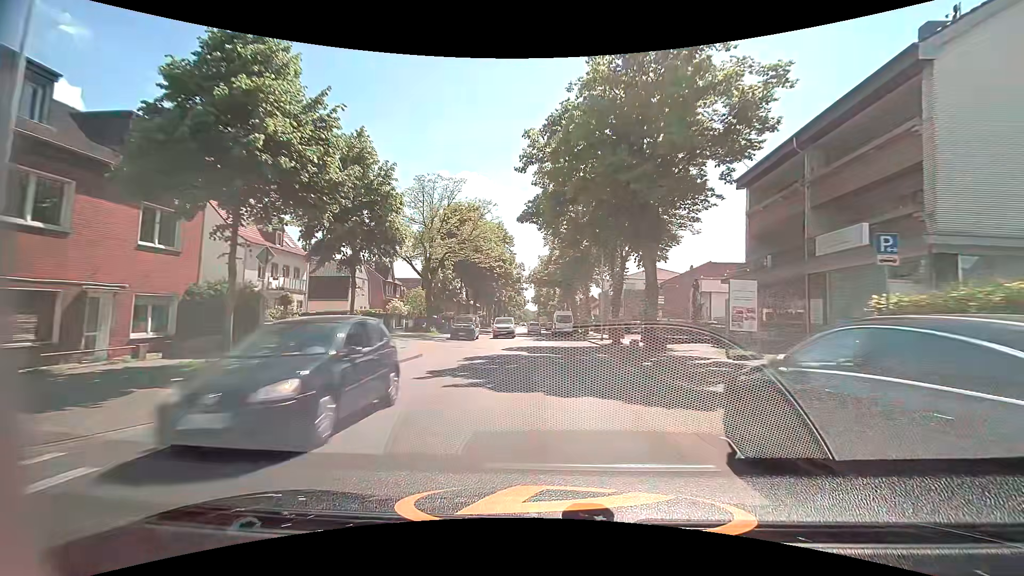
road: secondary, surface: asphalt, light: Day
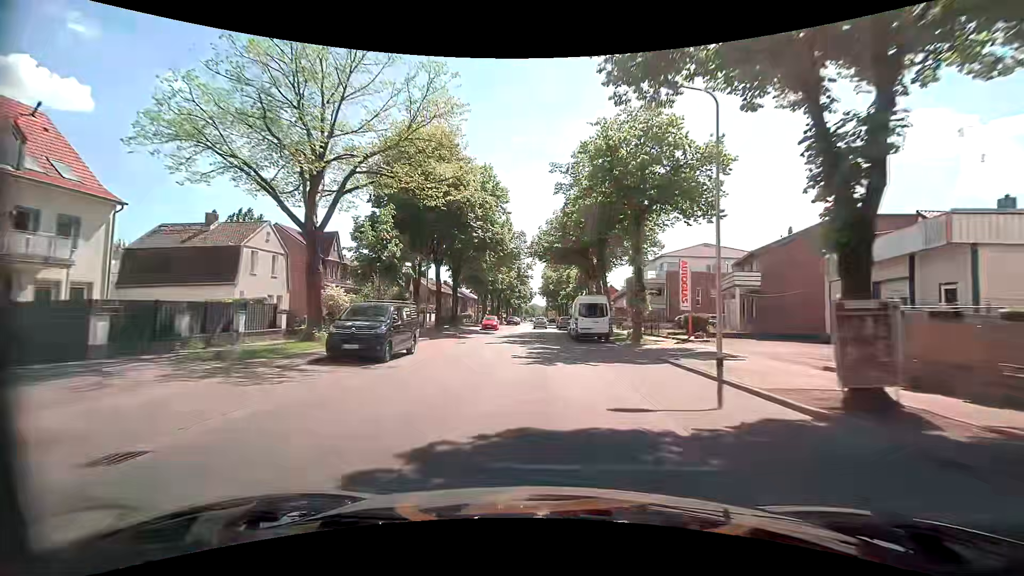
(-0.2, +23.1) m; -2°
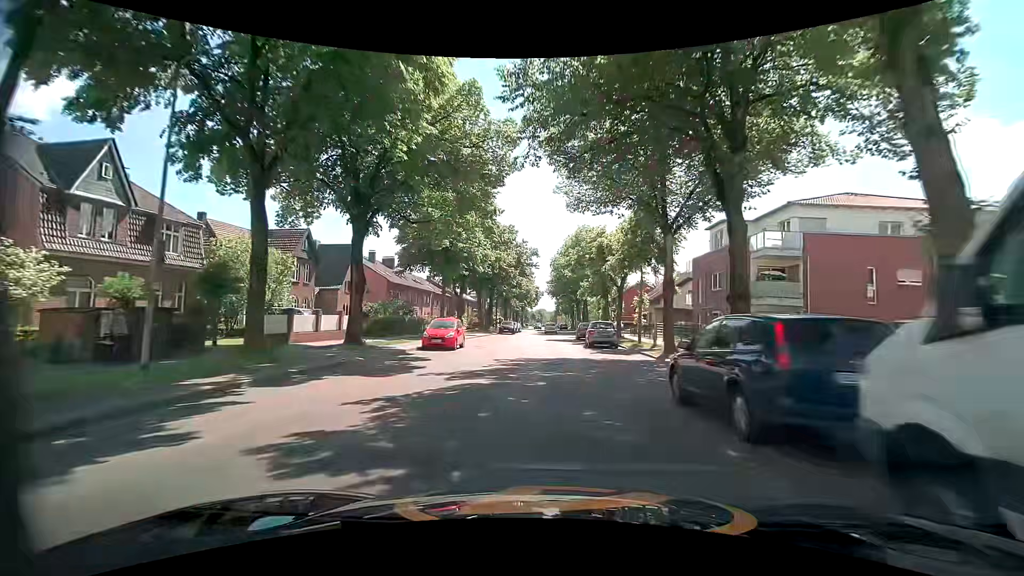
(0.0, +29.3) m; 0°
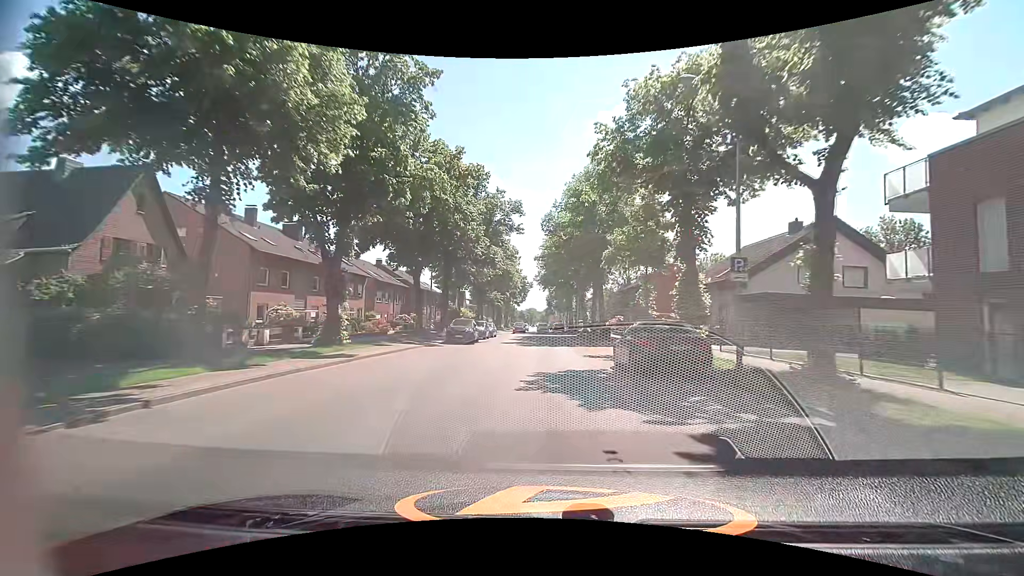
(-0.1, +28.4) m; +1°
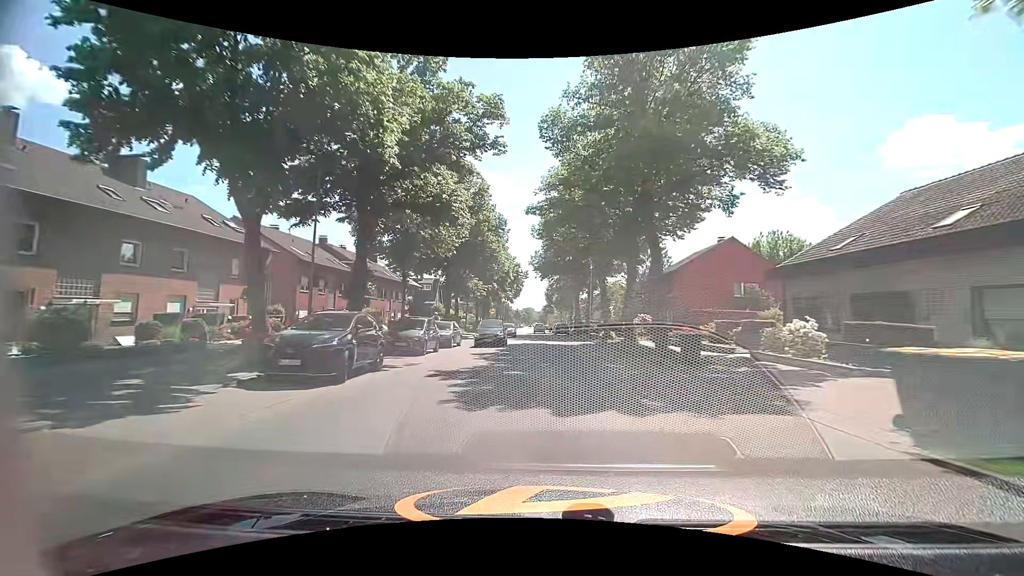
(-0.1, +21.1) m; 0°
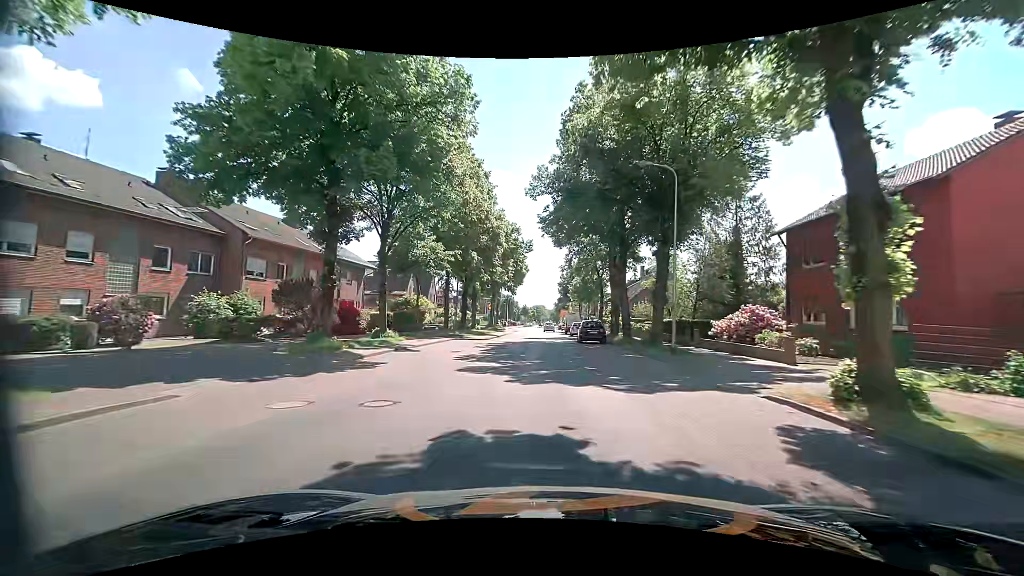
(0.0, +28.7) m; -1°
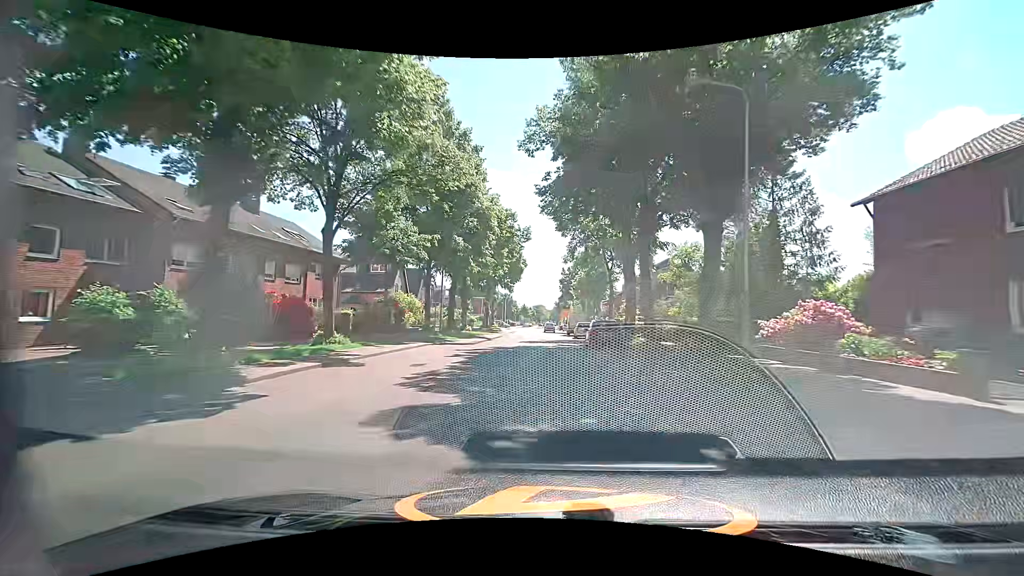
(0.0, +7.1) m; 0°
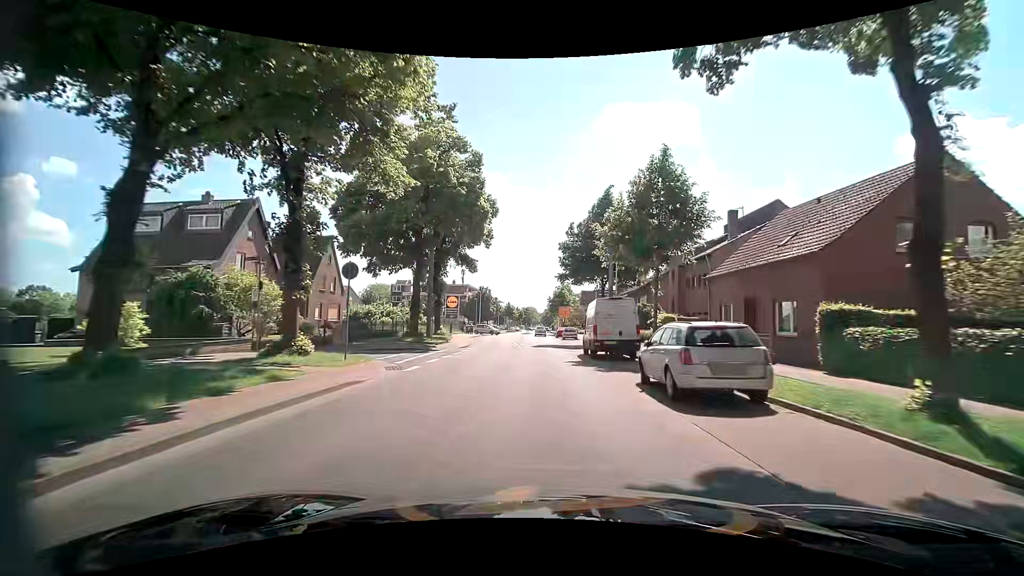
(+0.3, +35.2) m; +1°
